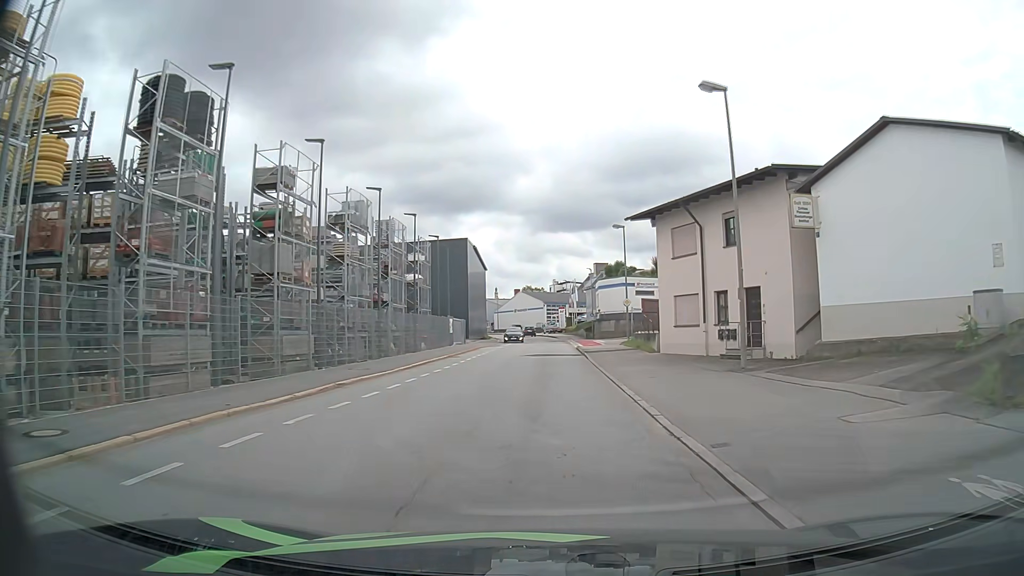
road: residential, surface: asphalt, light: Day
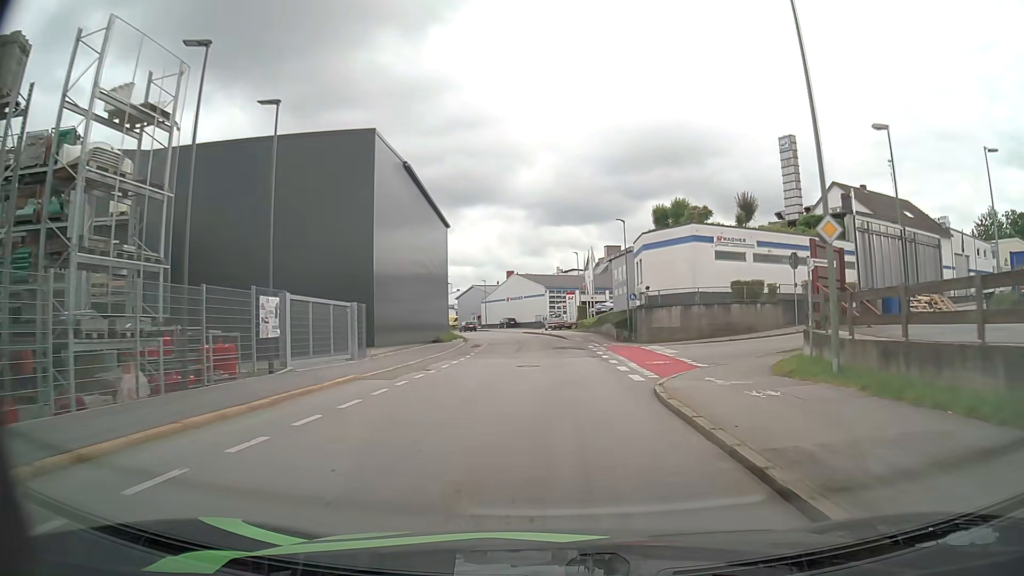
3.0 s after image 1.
(-0.1, +33.1) m; -1°
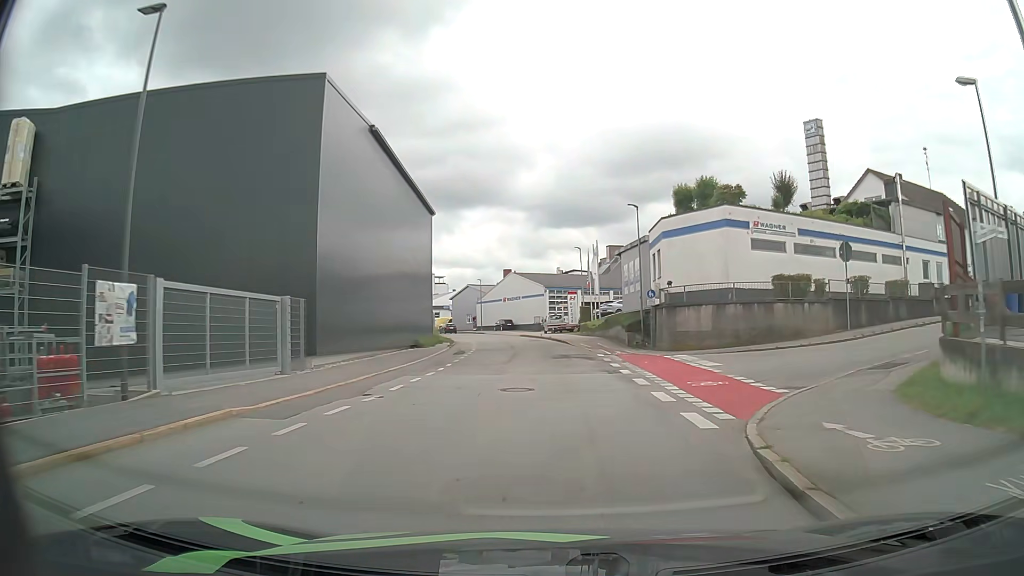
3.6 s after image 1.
(0.0, +6.8) m; 0°
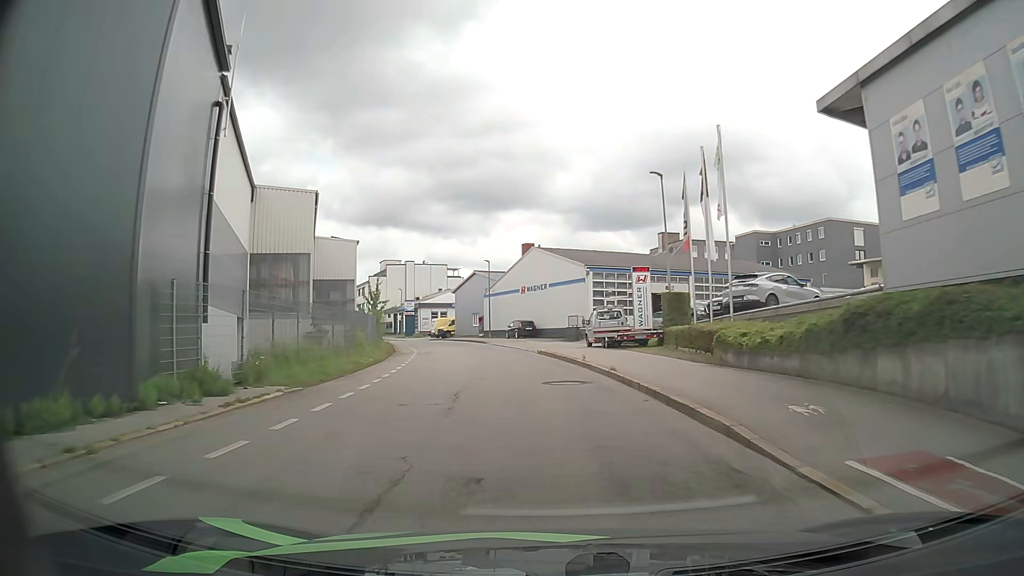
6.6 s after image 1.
(-0.5, +34.1) m; -3°
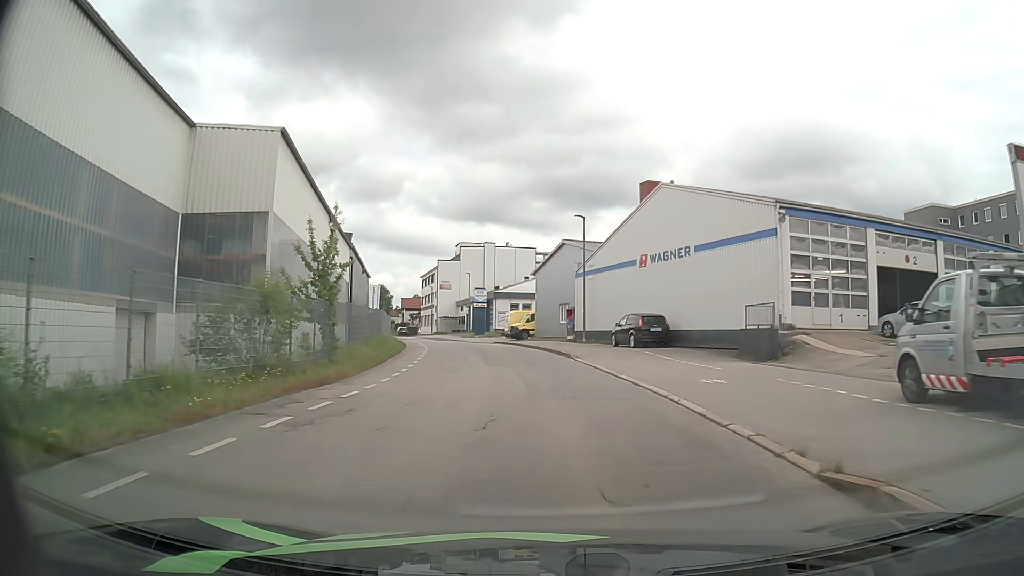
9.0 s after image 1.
(-2.0, +26.8) m; -8°
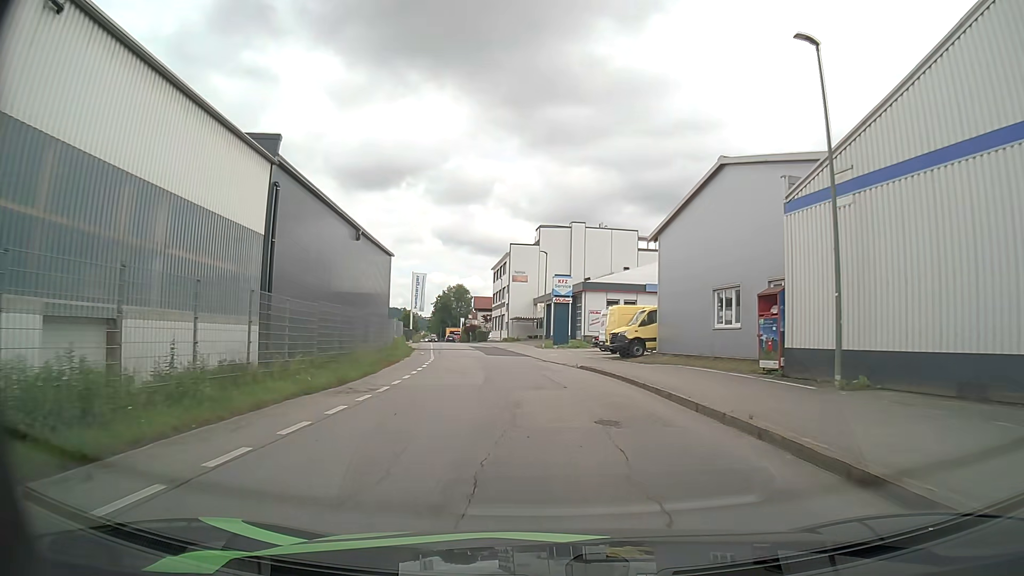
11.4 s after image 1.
(-2.0, +27.3) m; -9°
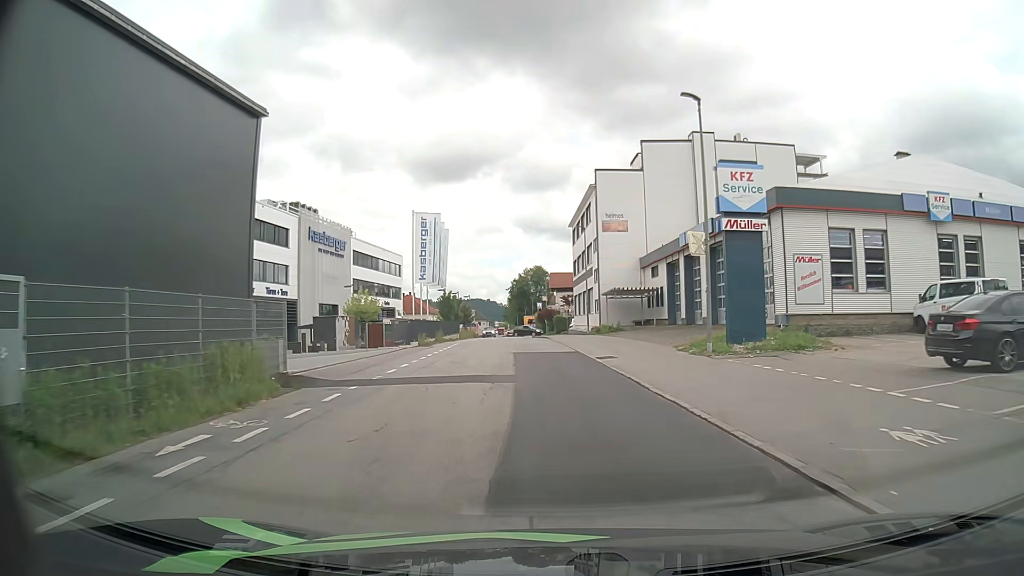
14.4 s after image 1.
(-1.9, +35.2) m; -4°
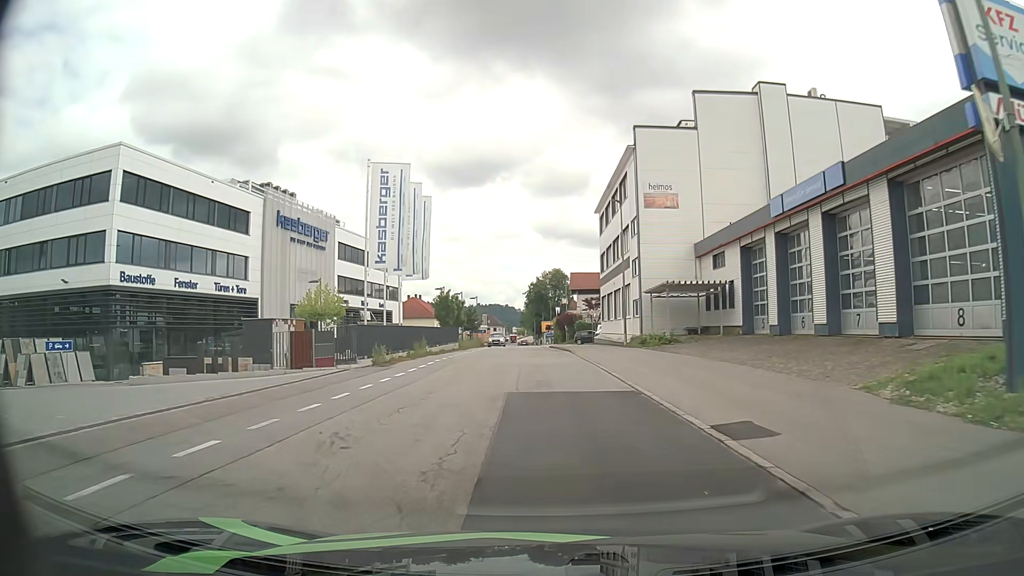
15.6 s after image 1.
(-0.6, +13.4) m; -3°
(0, +10) (0, +20) (-1, +30) (-1, +40) (-1, +50) (-1, +60) (-2, +70) (-2, +80) (-2, +90) (-3, +100) m
